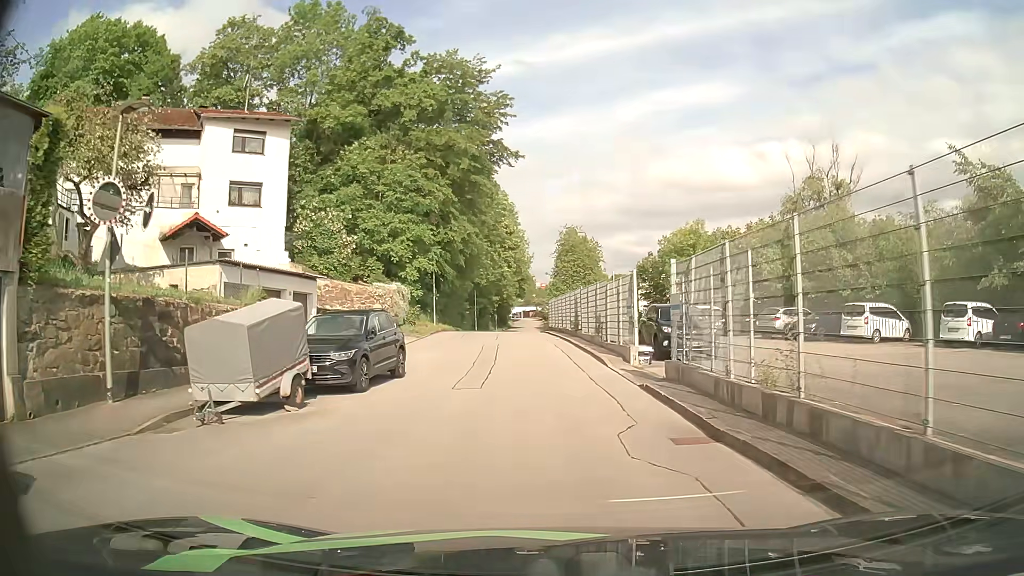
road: residential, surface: asphalt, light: Day
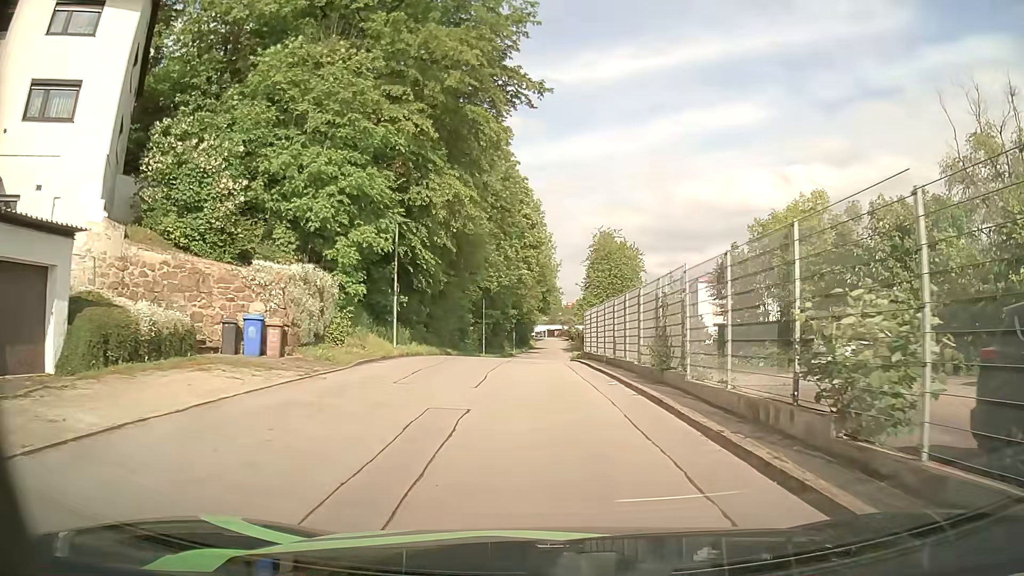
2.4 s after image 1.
(-0.5, +17.8) m; -2°
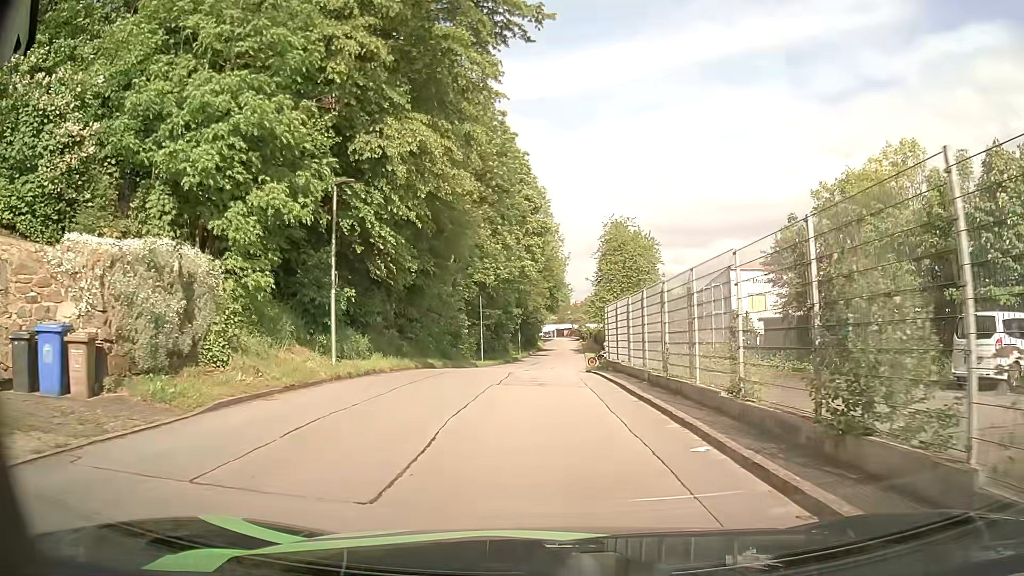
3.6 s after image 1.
(0.0, +8.2) m; 0°
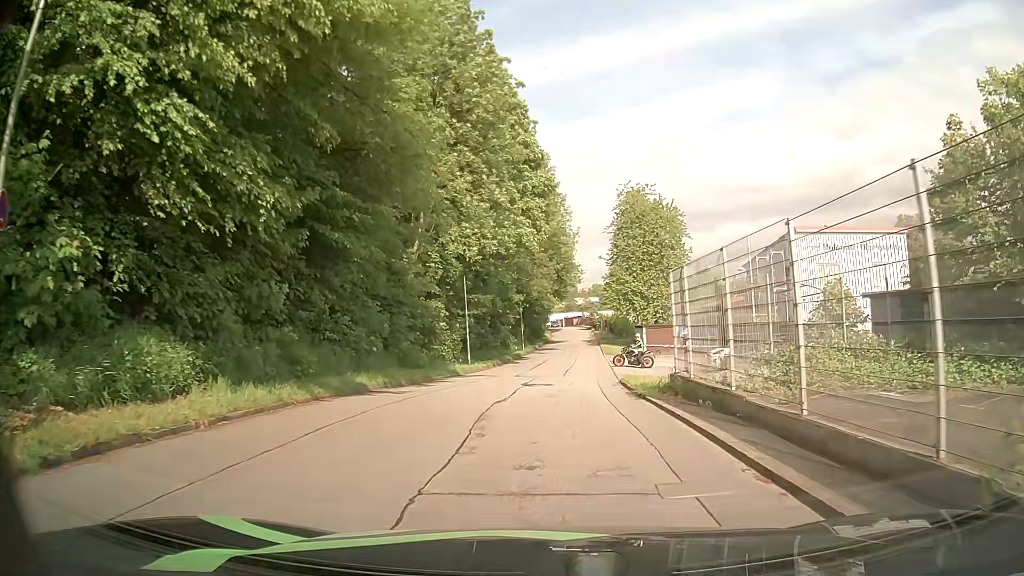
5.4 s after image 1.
(-0.1, +12.5) m; -1°
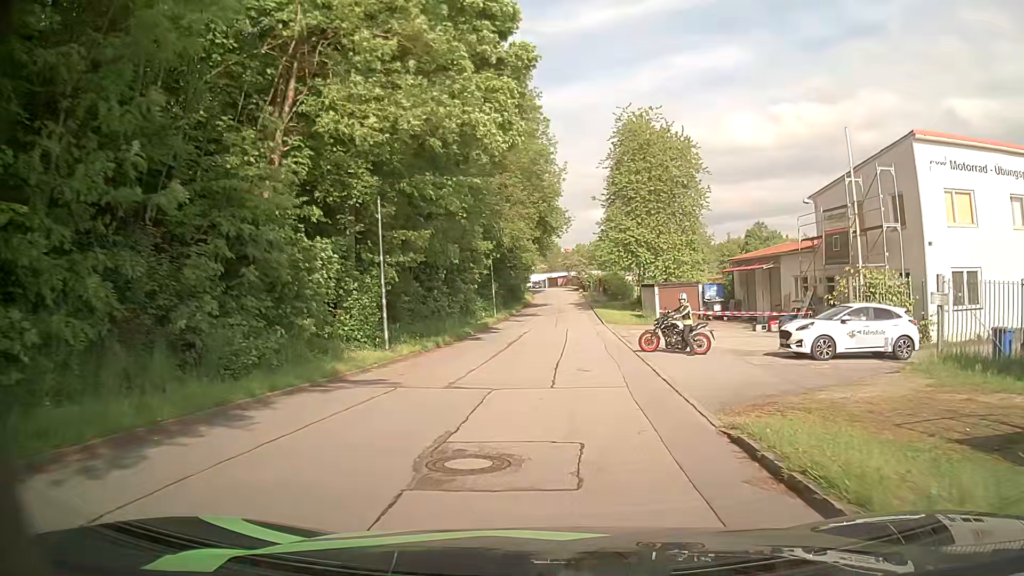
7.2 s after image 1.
(+0.1, +15.0) m; +1°
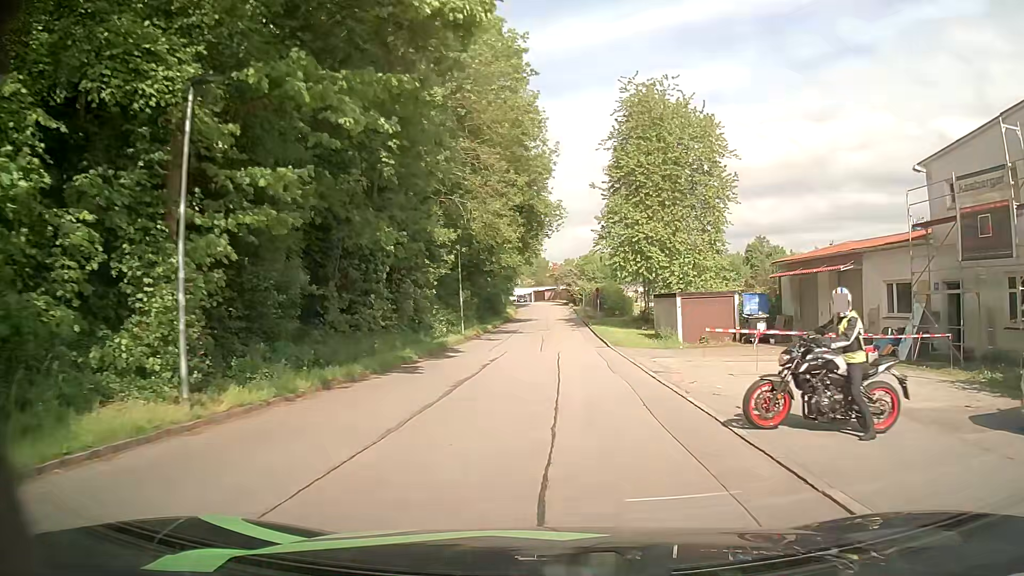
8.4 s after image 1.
(+0.1, +11.3) m; +1°
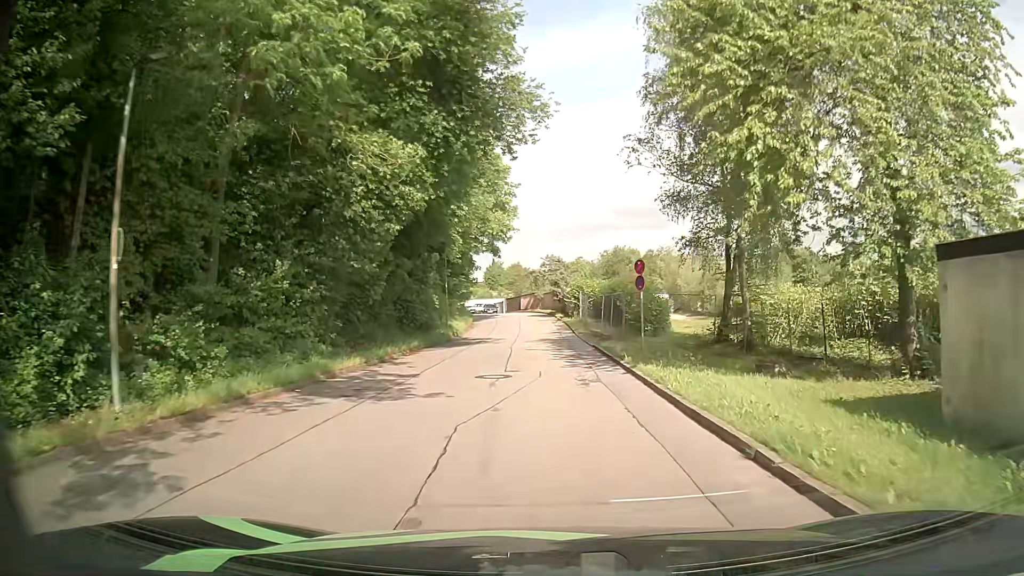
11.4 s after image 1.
(+0.7, +29.5) m; +2°
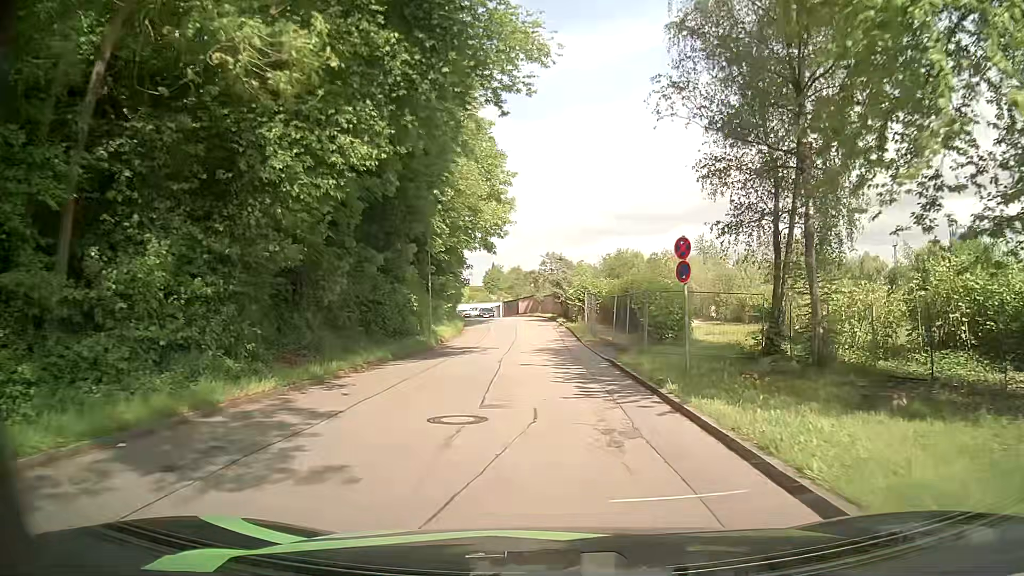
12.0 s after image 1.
(-0.1, +5.8) m; -1°
(0, +10) (0, +20) (0, +30) (-1, +40) (-1, +50) (-3, +60) (-7, +69) (-11, +78) (-14, +88) (-18, +97) m
